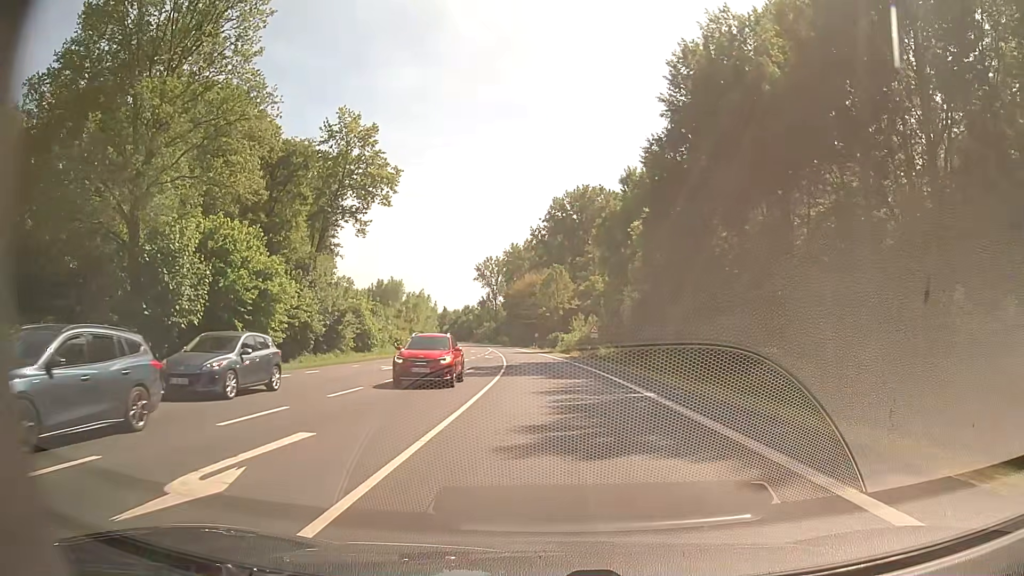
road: primary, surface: asphalt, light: Day
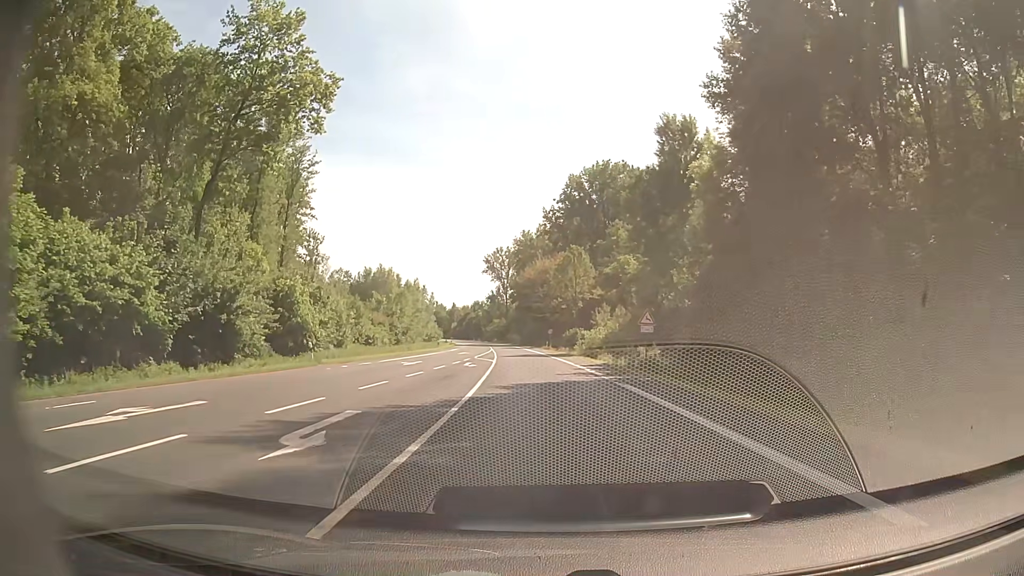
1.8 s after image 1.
(0.0, +22.7) m; -1°
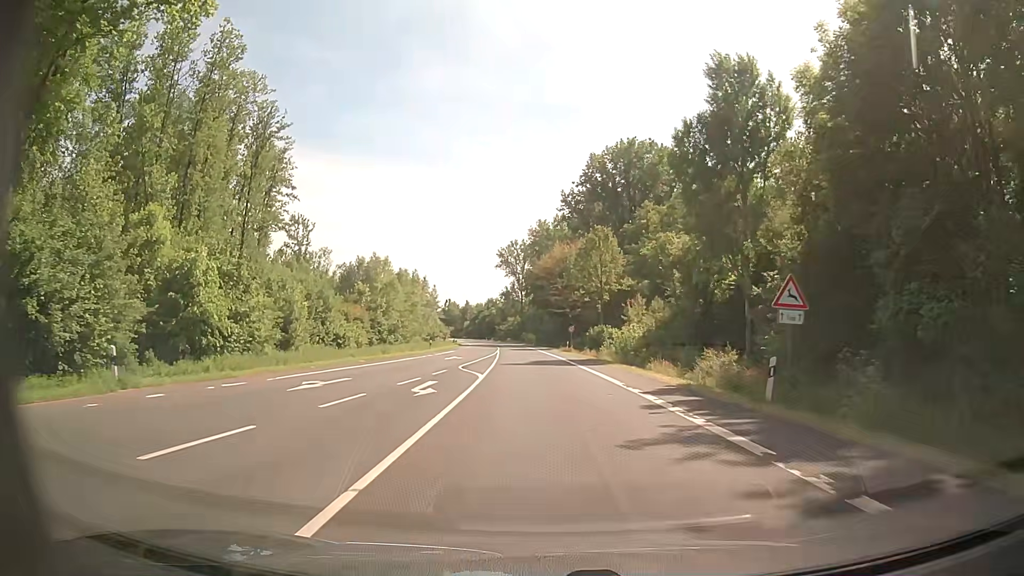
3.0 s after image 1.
(-0.2, +17.1) m; -1°
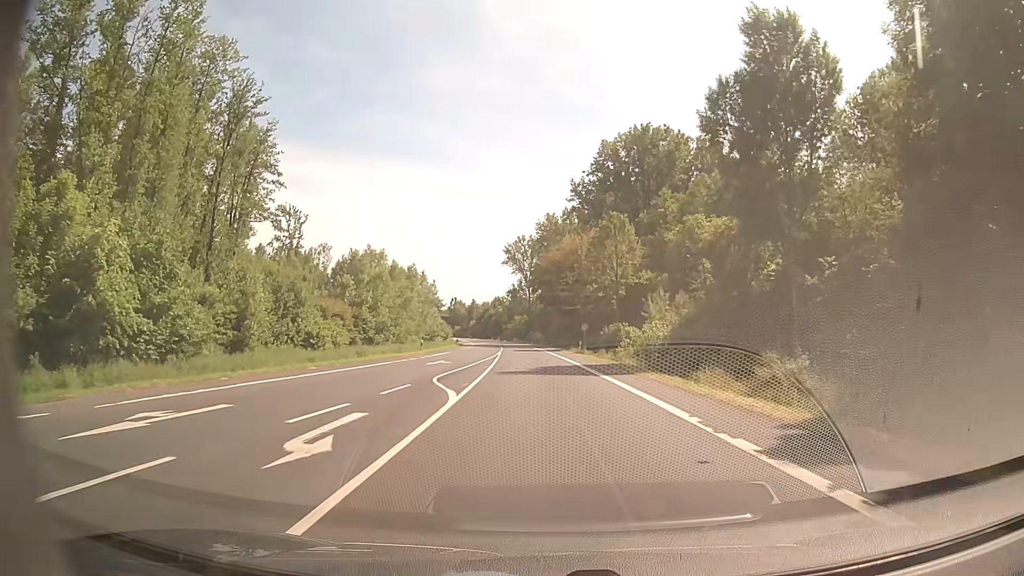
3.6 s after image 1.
(-0.2, +9.0) m; -2°
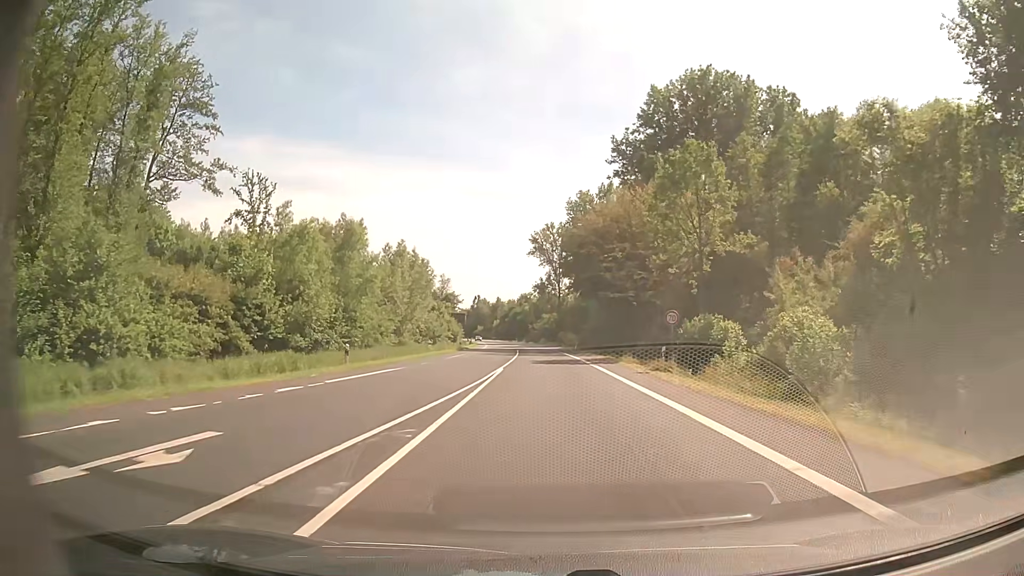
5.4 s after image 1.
(-0.4, +28.7) m; -2°
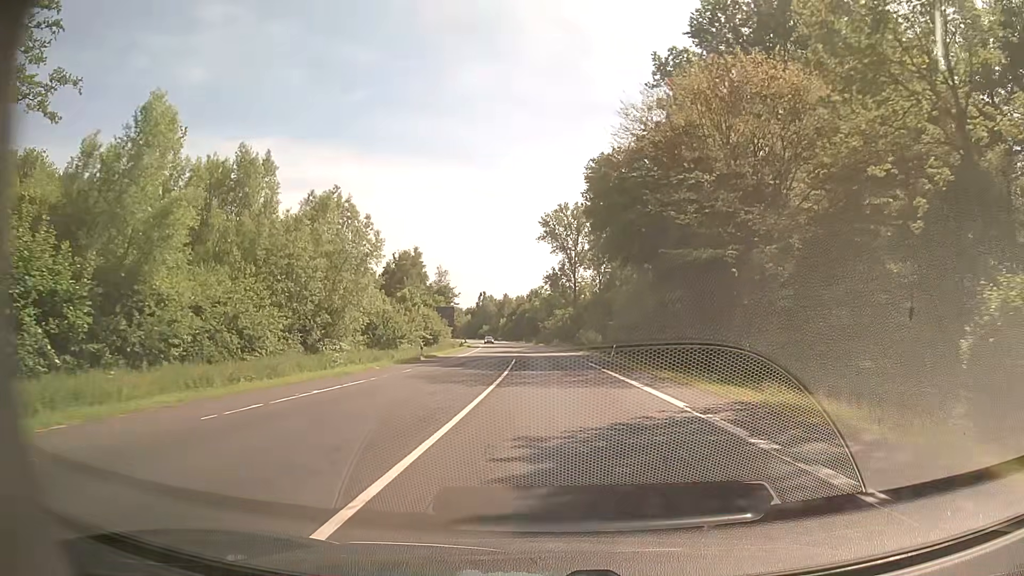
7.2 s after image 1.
(-0.4, +30.5) m; -1°
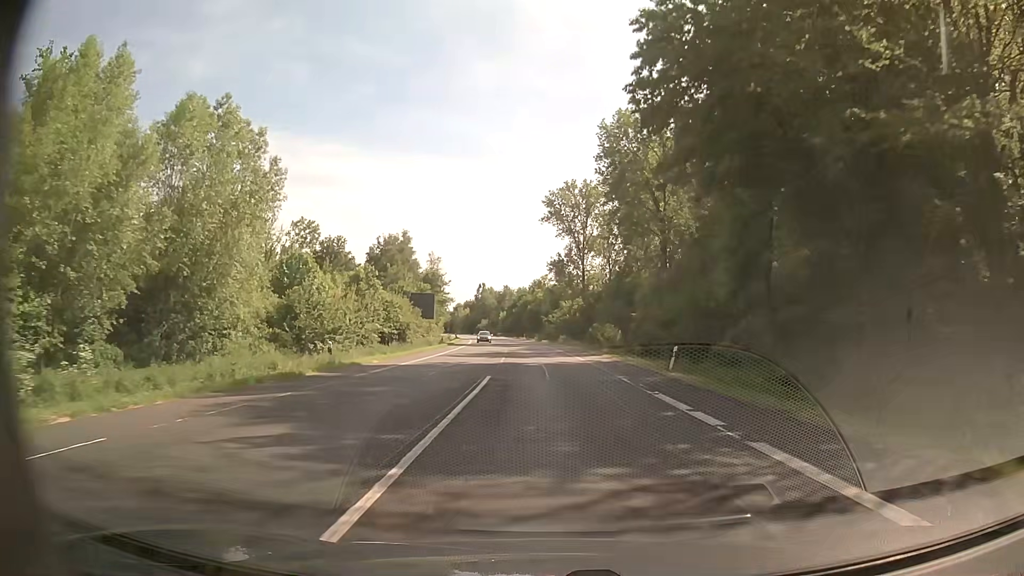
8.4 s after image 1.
(0.0, +20.7) m; 0°
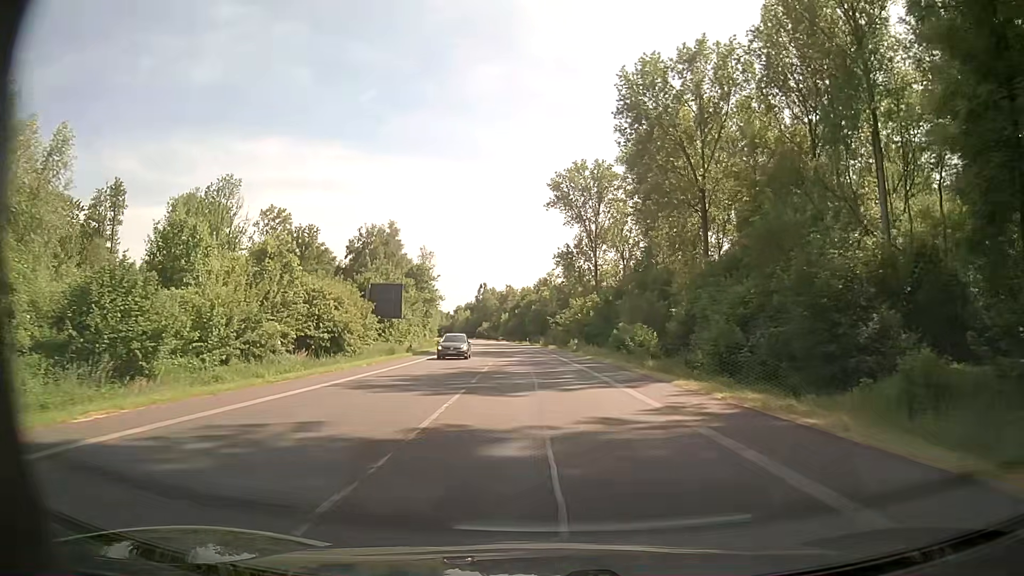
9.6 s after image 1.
(0.0, +20.4) m; 0°
(0, +10) (0, +20) (-1, +30) (-1, +40) (-2, +50) (-3, +60) (-4, +70) (-5, +80) (-6, +90) (-7, +100) m
